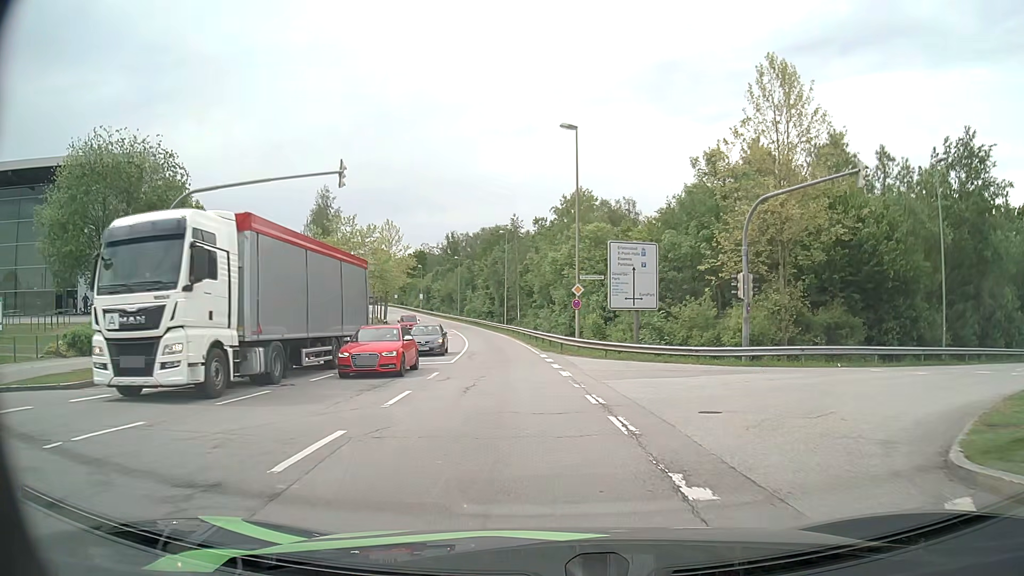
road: secondary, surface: asphalt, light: Day
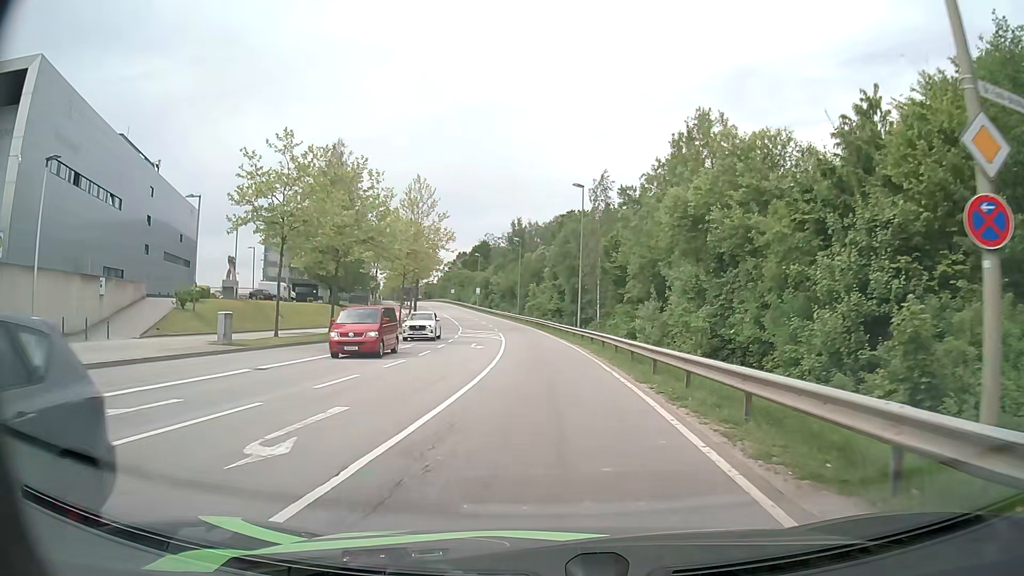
(-1.1, +25.1) m; -6°
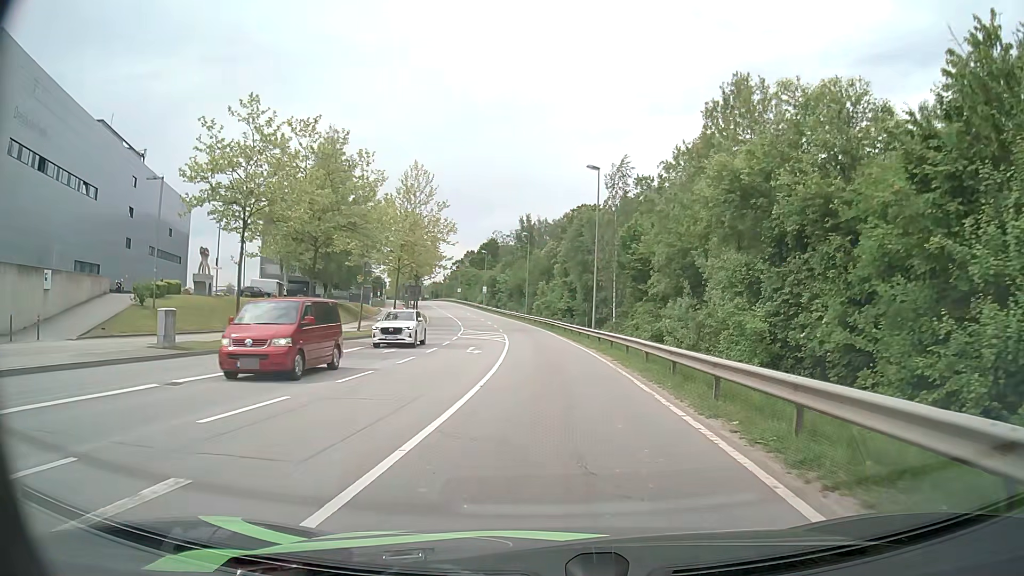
(0.0, +5.4) m; -1°
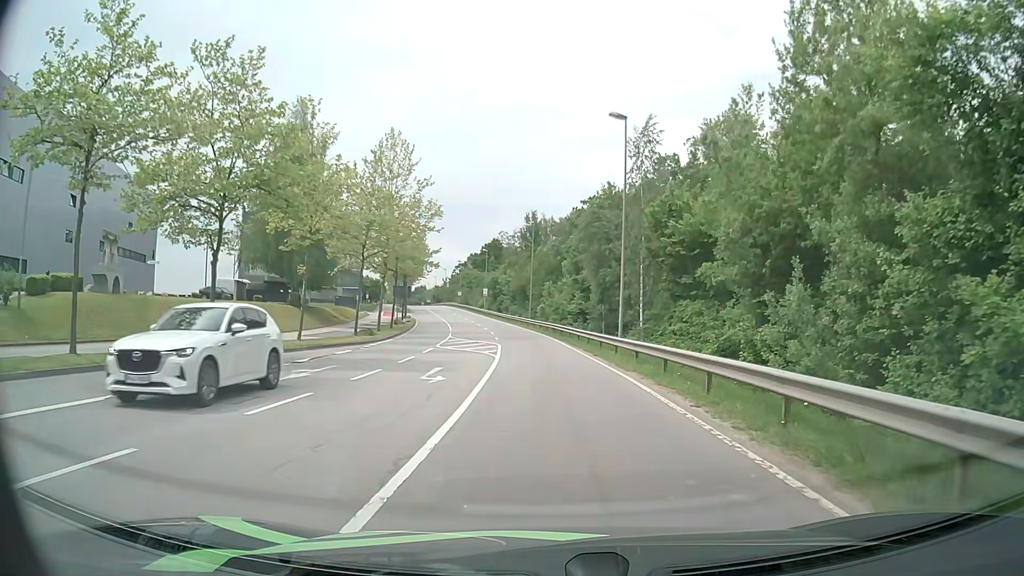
(0.0, +11.2) m; 0°
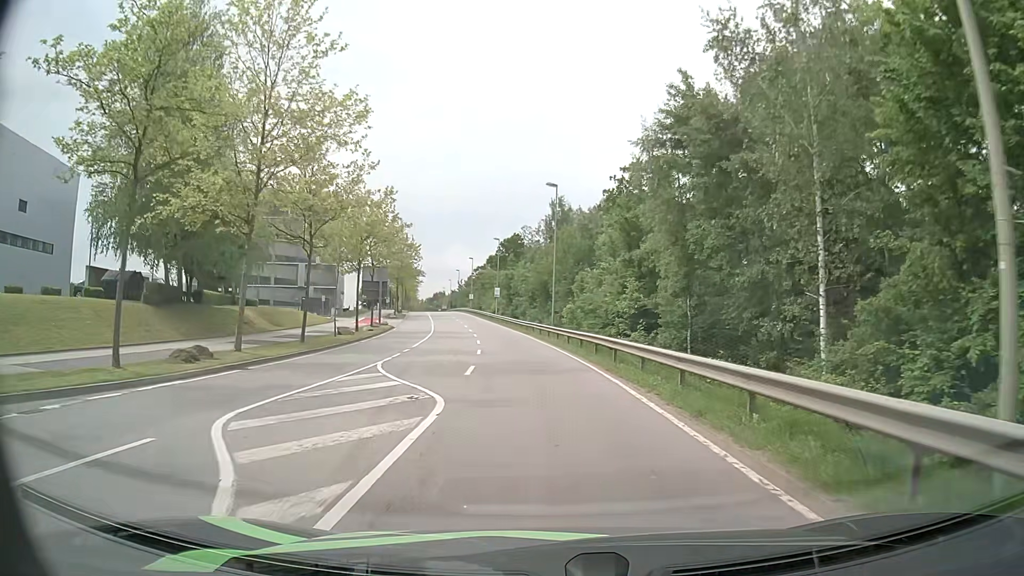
(-0.3, +23.8) m; -2°
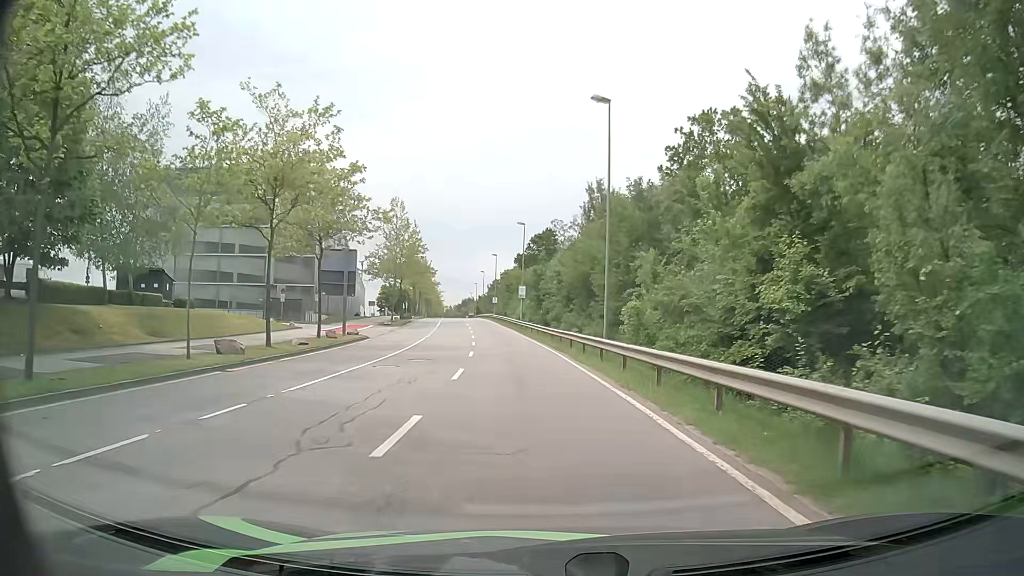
(-0.6, +19.1) m; -2°
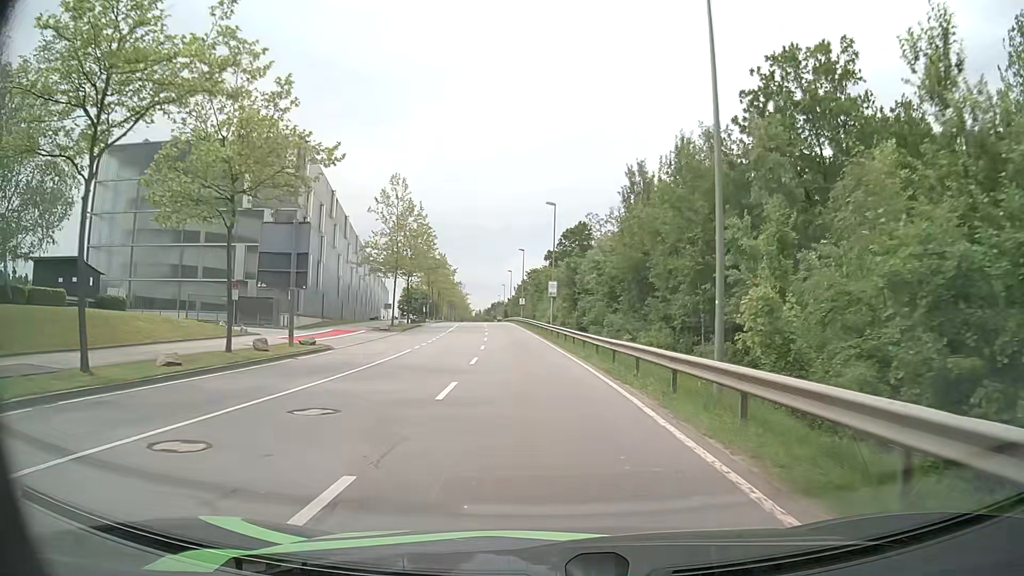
(-0.5, +13.1) m; -3°
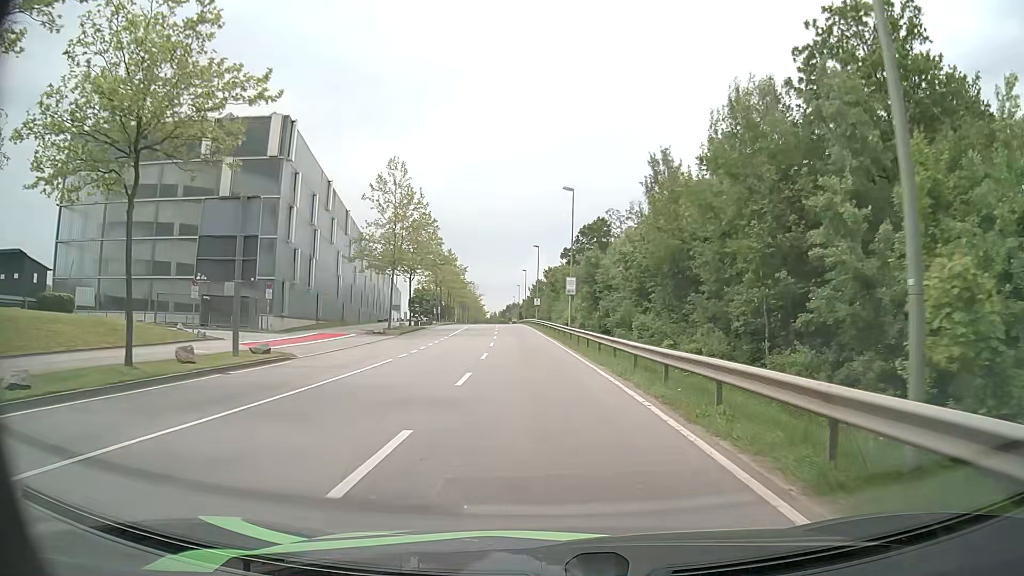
(-0.1, +6.6) m; -1°
(0, +10) (-1, +20) (-2, +30) (-2, +40) (-3, +50) (-4, +60) (-5, +70) (-7, +80) (-8, +90) (-10, +99) m
